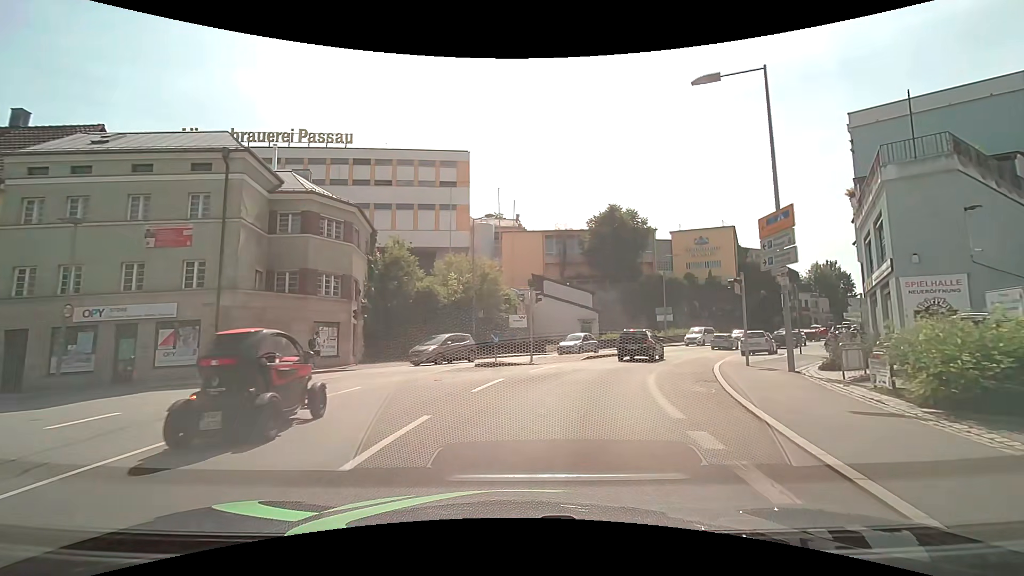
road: residential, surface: asphalt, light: Day
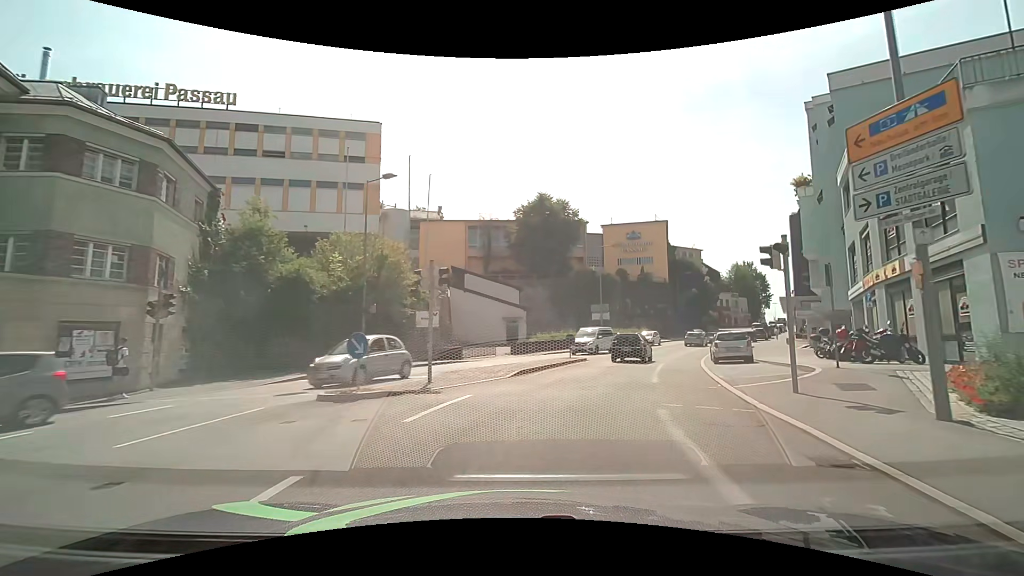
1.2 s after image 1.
(+0.6, +8.9) m; +9°
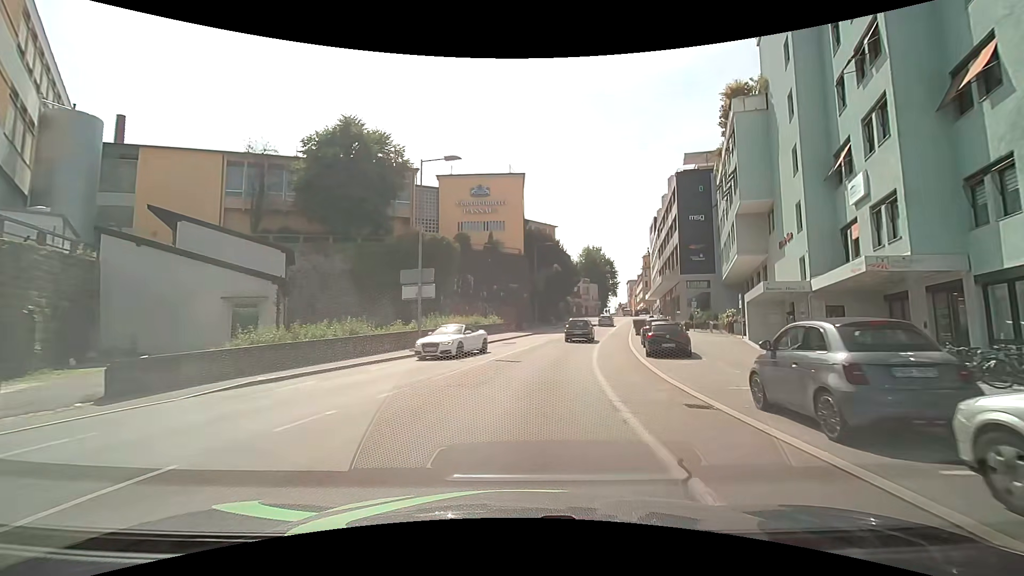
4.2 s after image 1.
(+4.8, +24.1) m; +19°
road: tertiary
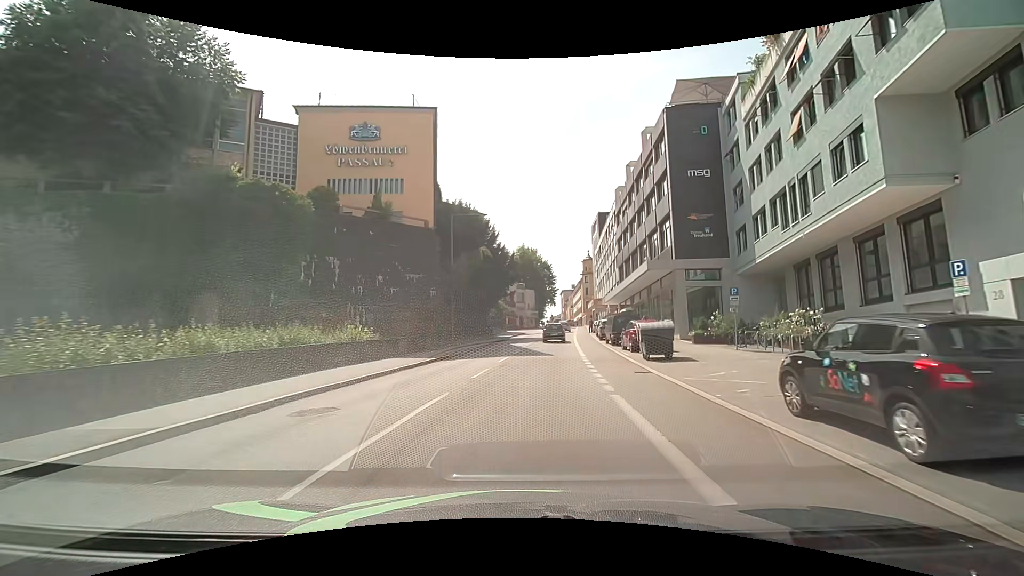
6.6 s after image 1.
(+1.4, +21.7) m; +8°
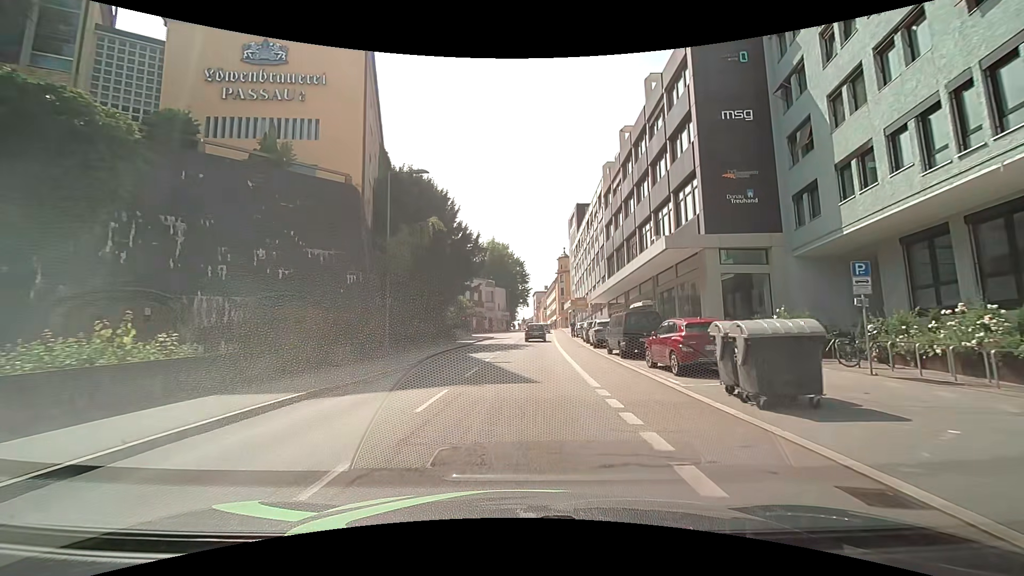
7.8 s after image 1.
(+0.3, +11.2) m; +5°
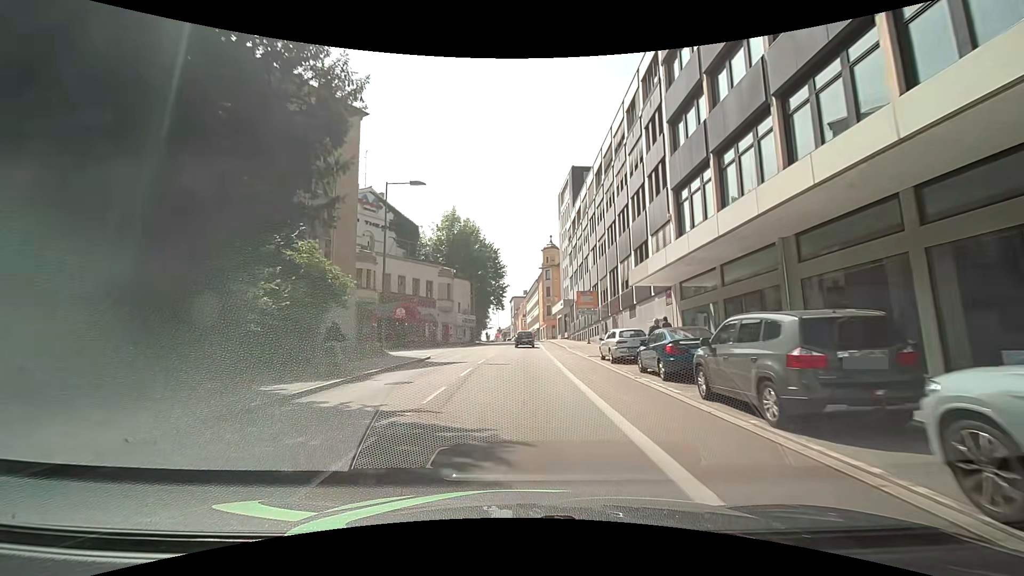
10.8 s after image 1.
(+0.2, +28.7) m; +1°
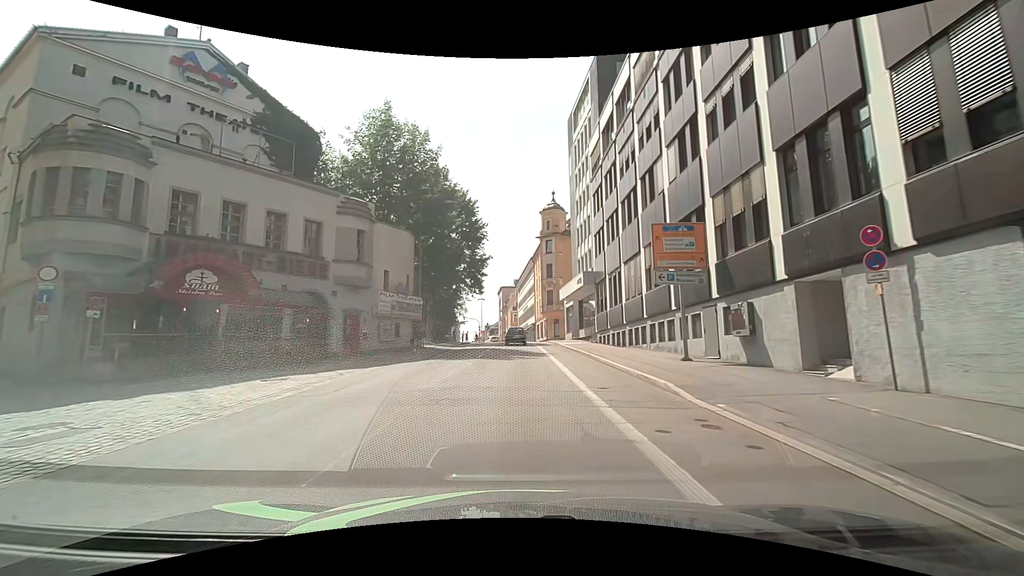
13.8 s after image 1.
(-0.2, +29.1) m; 0°
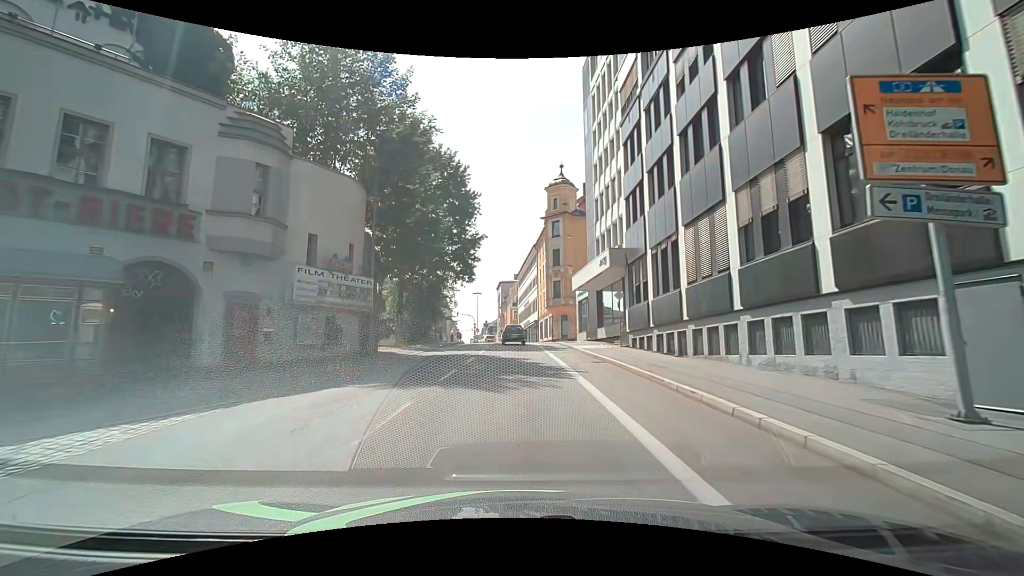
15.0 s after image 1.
(+0.1, +10.8) m; -1°
